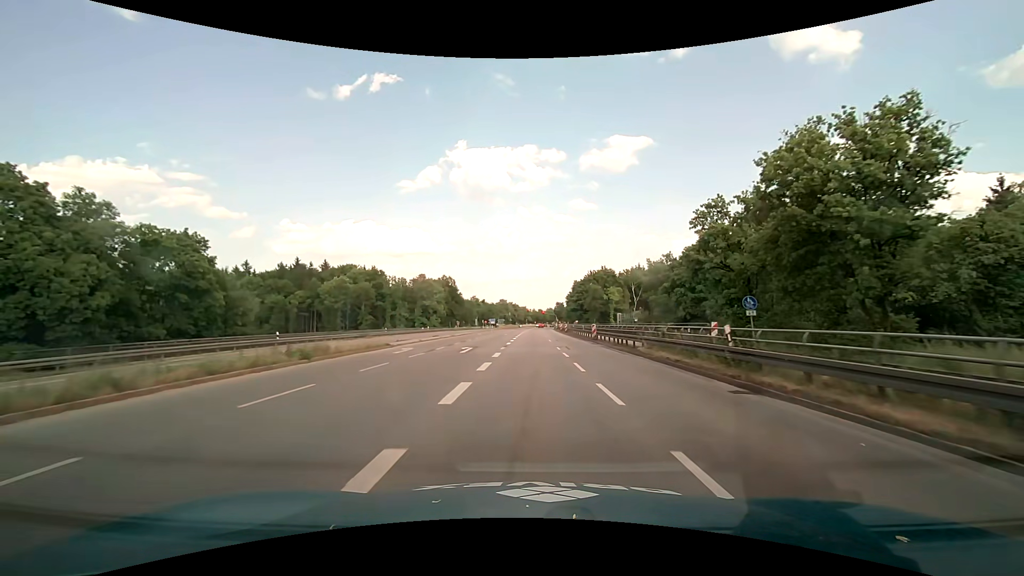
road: primary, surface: asphalt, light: Day
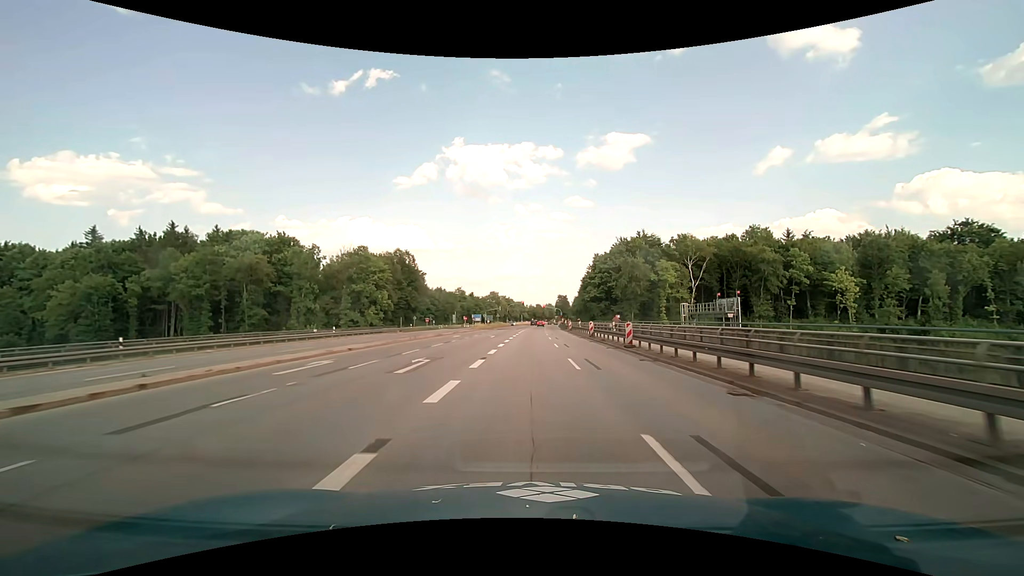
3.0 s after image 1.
(+0.2, +47.7) m; 0°
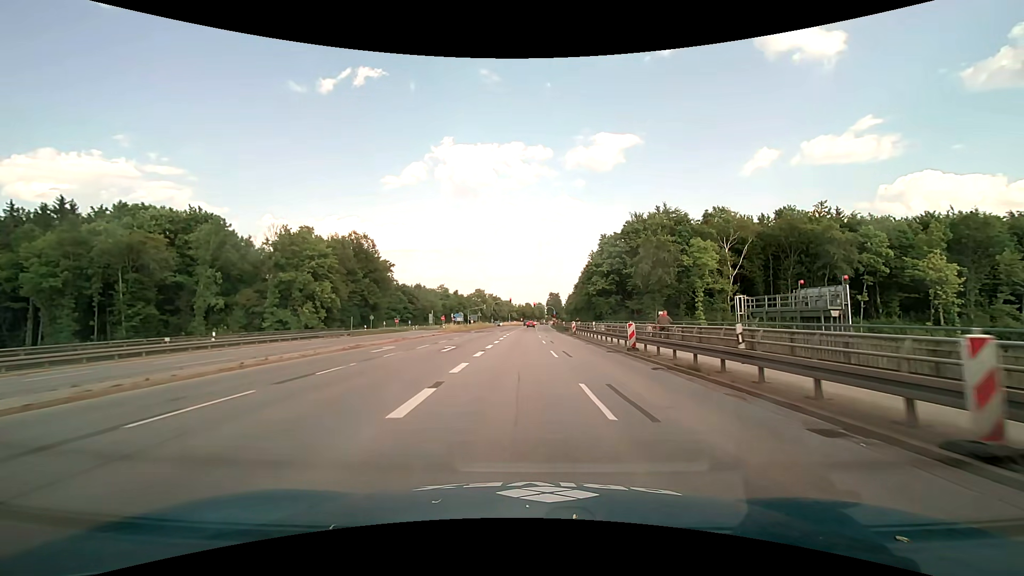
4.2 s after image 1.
(+0.2, +19.2) m; +1°
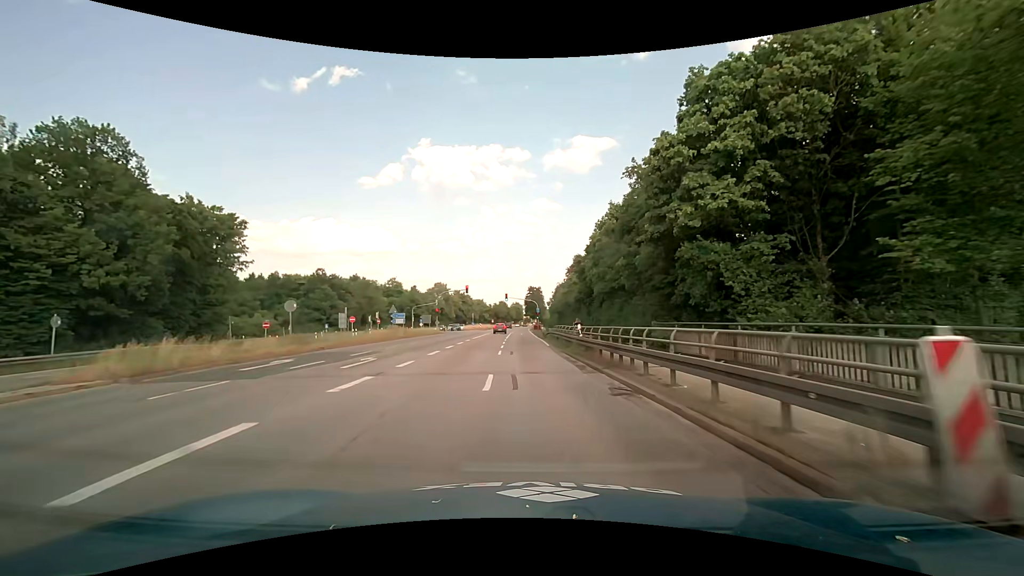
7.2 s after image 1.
(+1.4, +44.8) m; +3°
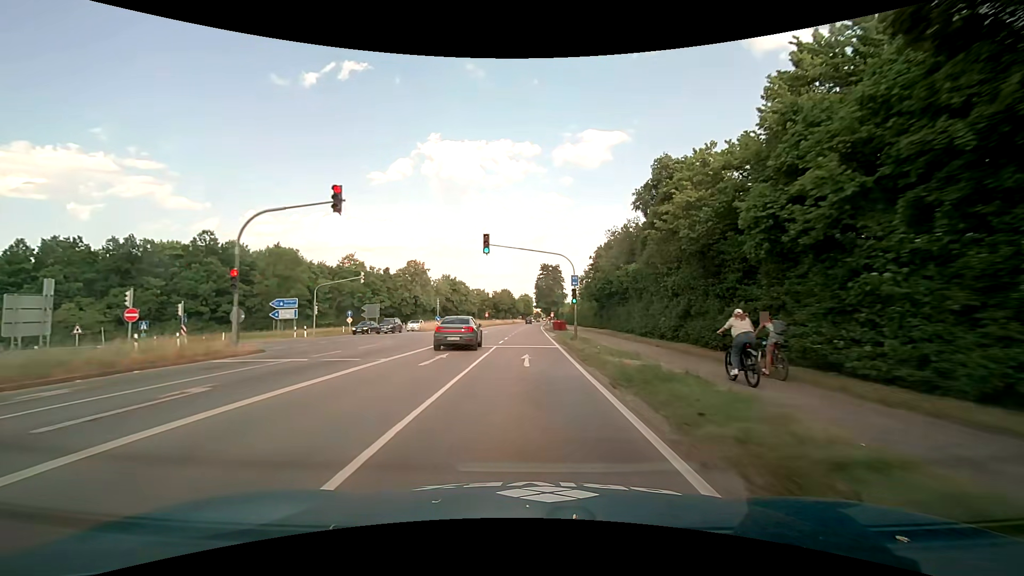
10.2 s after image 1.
(-0.7, +51.7) m; -1°
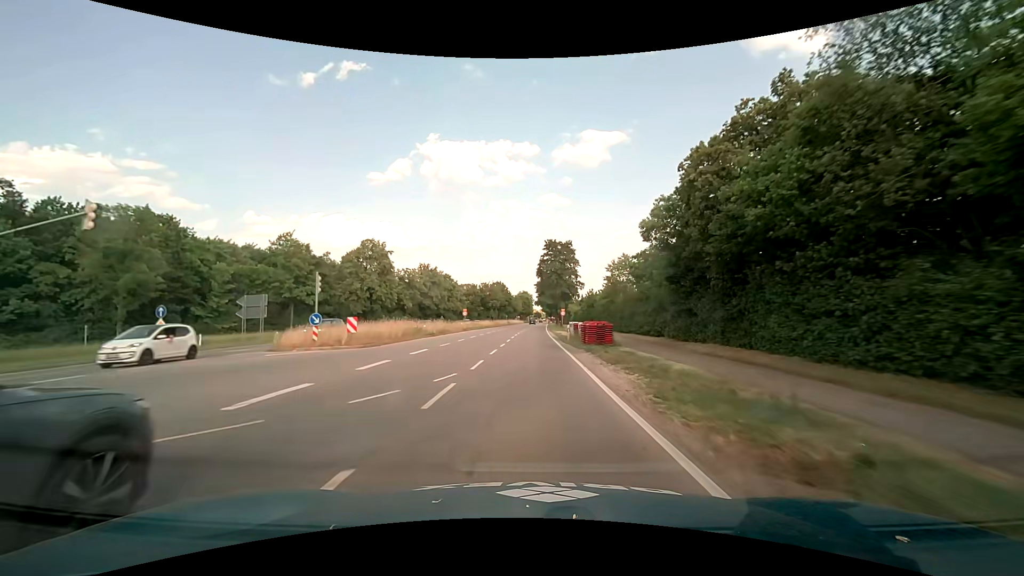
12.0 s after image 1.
(0.0, +32.5) m; 0°
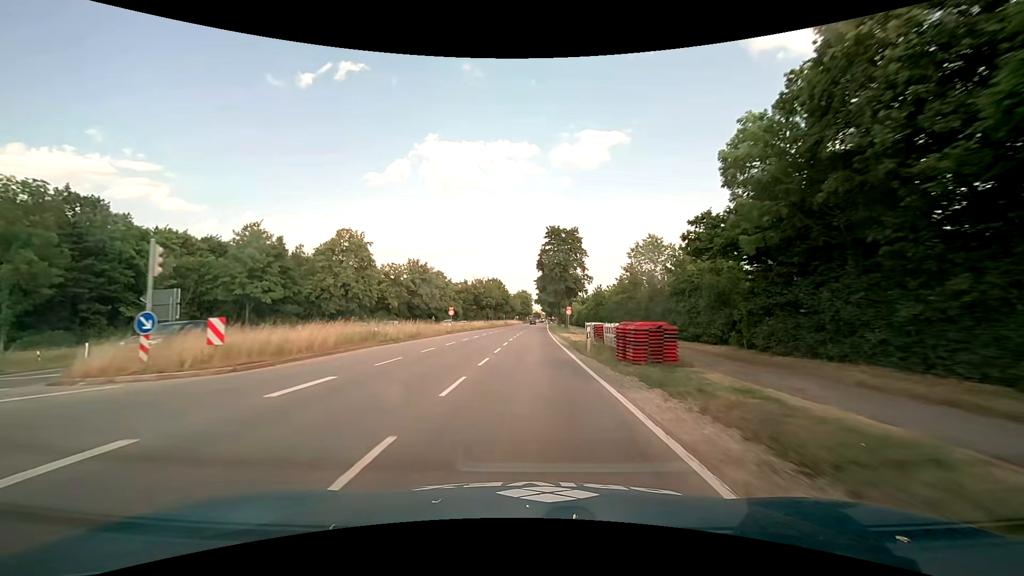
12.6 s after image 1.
(0.0, +10.8) m; 0°
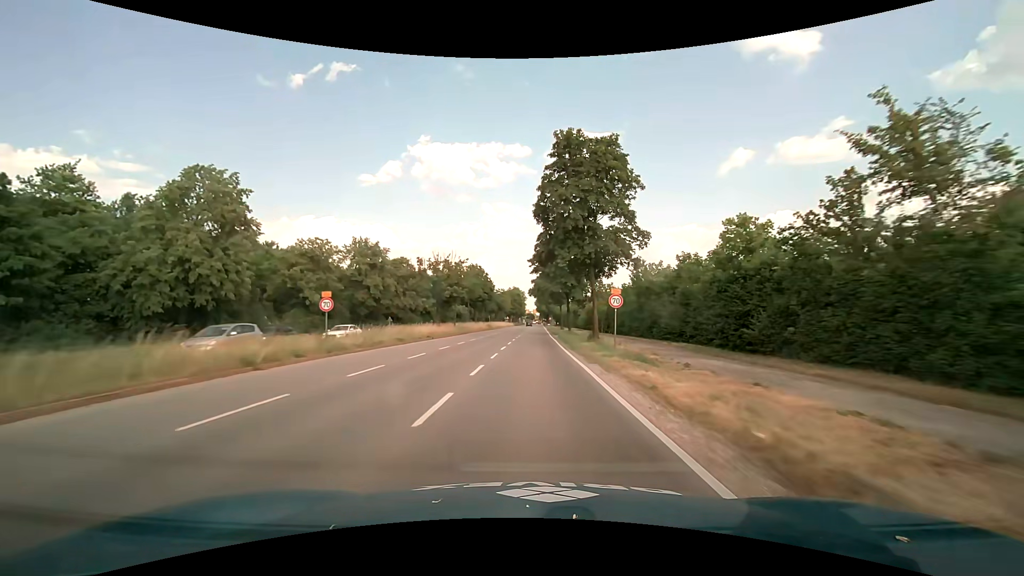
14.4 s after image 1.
(+0.1, +32.4) m; +1°
(0, +10) (0, +20) (0, +30) (0, +40) (+1, +50) (+1, +60) (+1, +70) (+1, +80) (+2, +90) (+2, +100) m
